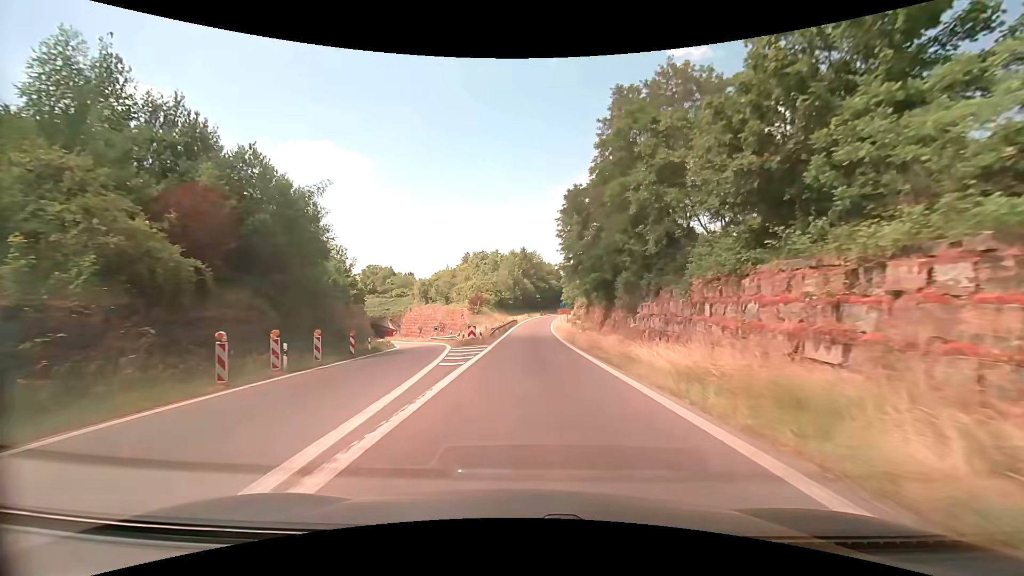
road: trunk_link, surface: asphalt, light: Day
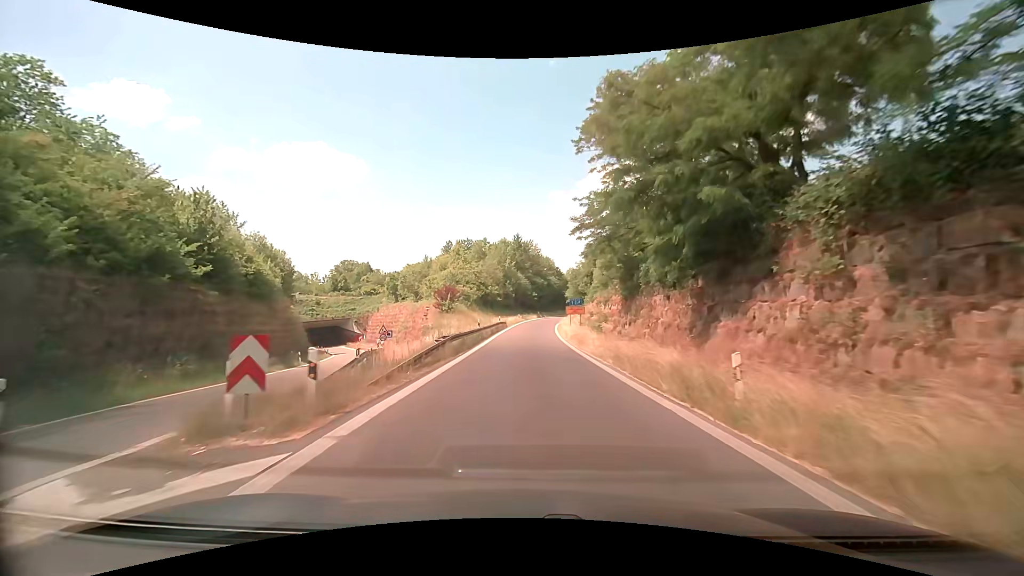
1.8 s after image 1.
(+0.2, +25.4) m; 0°
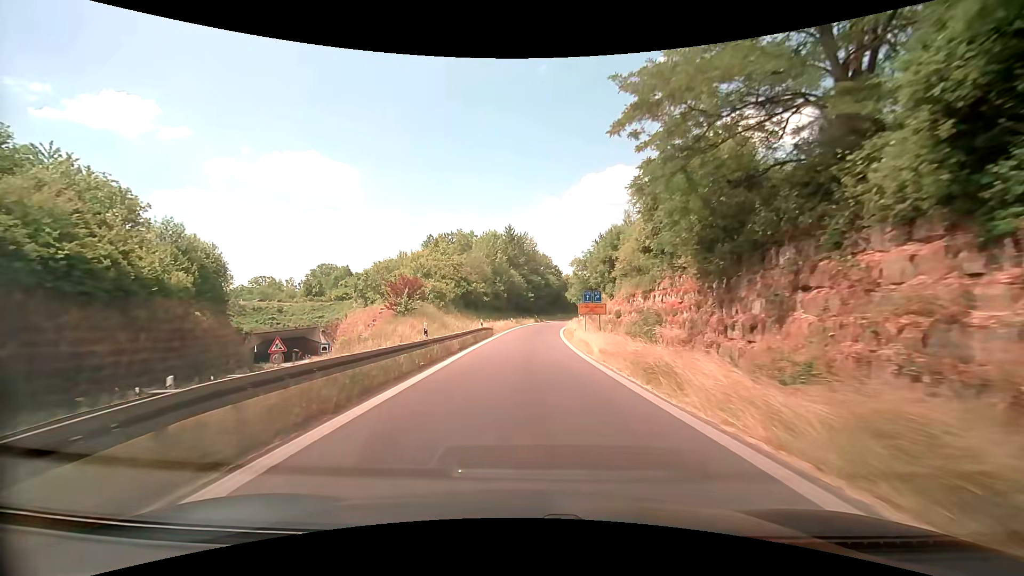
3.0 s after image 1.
(+0.3, +17.1) m; +1°
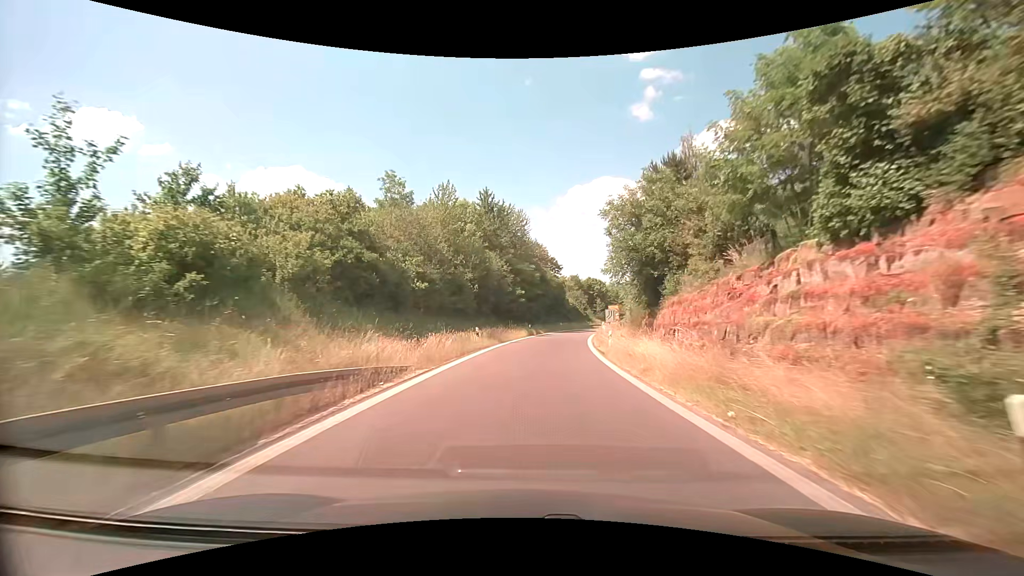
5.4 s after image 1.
(+0.3, +33.9) m; +2°
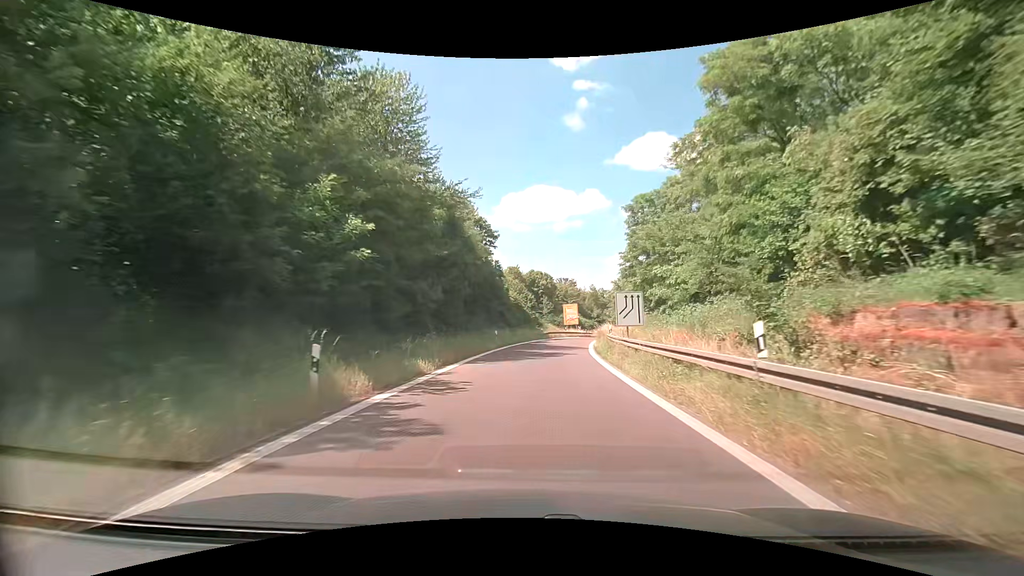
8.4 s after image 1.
(+2.4, +40.8) m; +7°
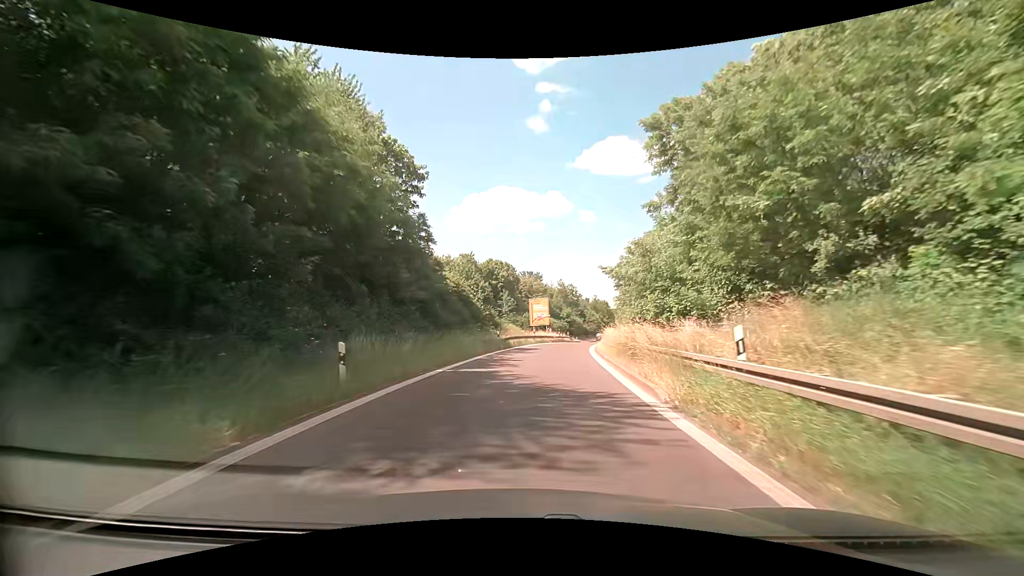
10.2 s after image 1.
(+0.9, +22.9) m; +5°
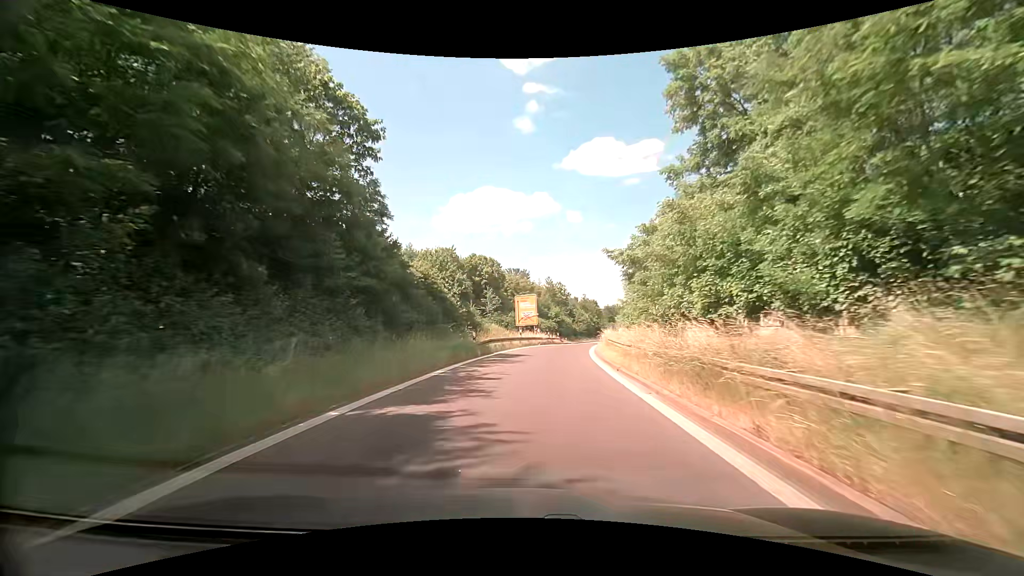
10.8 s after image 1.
(+0.1, +7.4) m; +1°
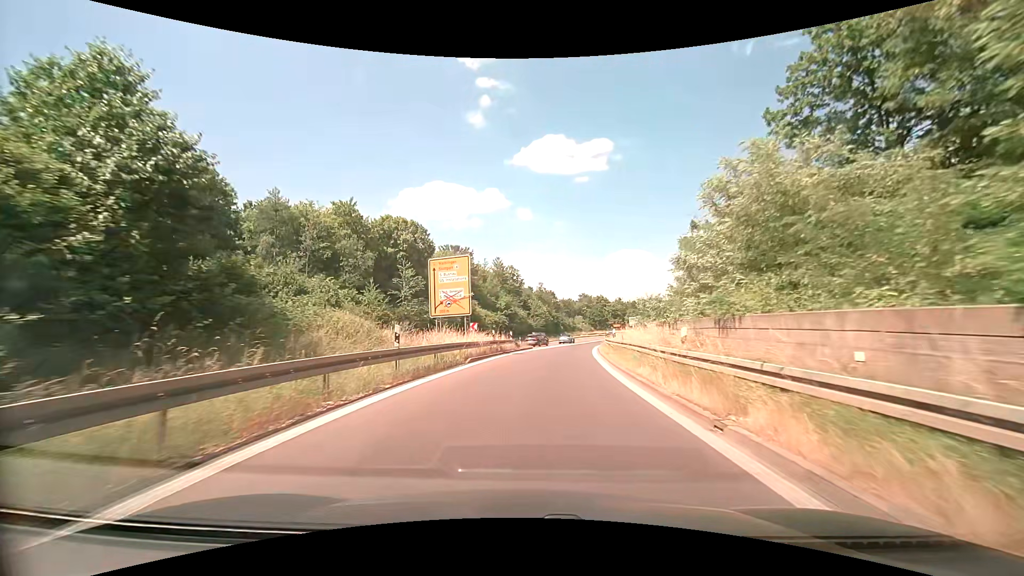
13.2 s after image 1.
(+1.6, +29.0) m; +6°
(0, +10) (+1, +20) (+1, +30) (+3, +40) (+4, +50) (+6, +60) (+8, +69) (+10, +79) (+13, +89) (+15, +99) m
